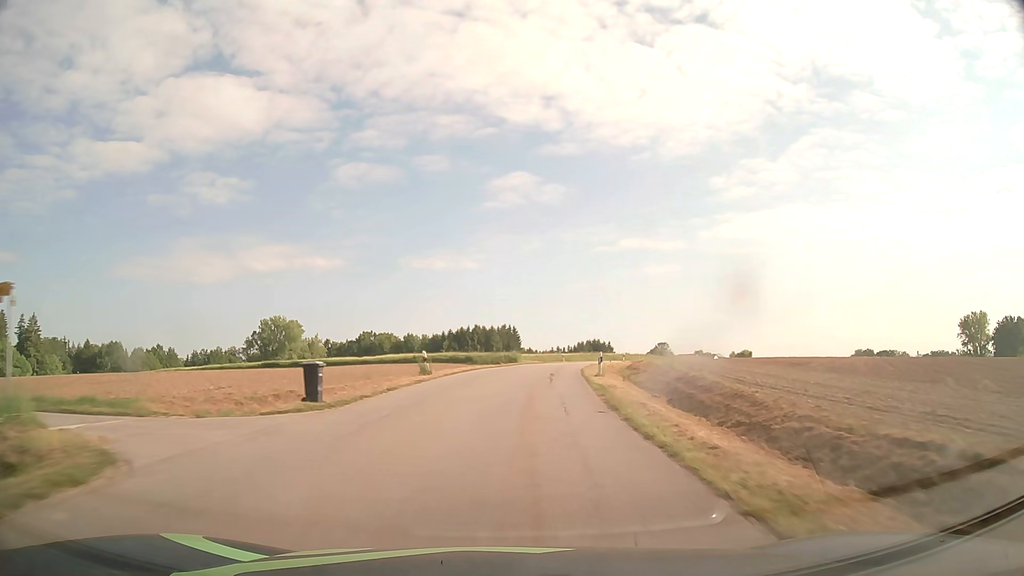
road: tertiary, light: Day
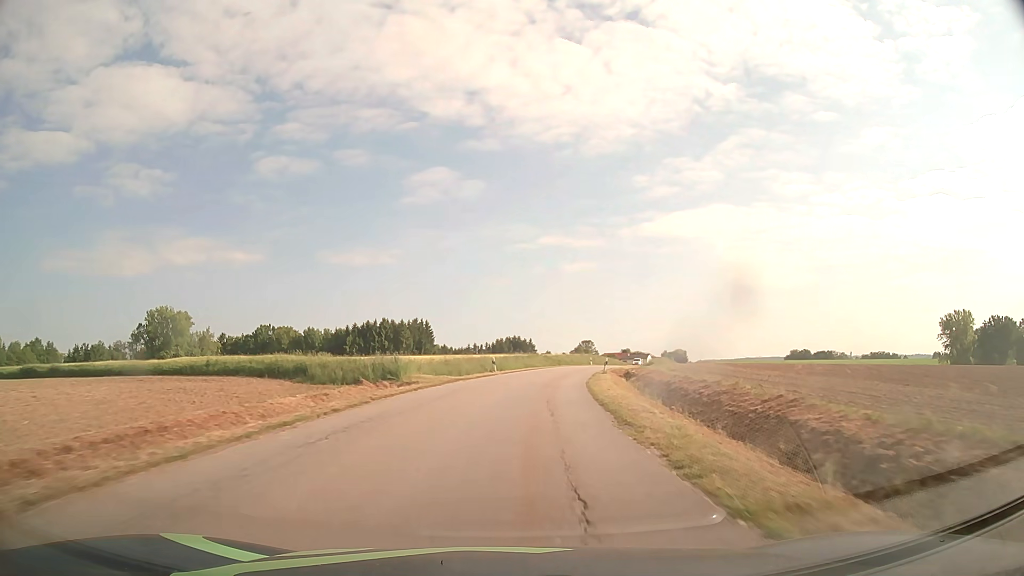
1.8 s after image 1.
(+1.8, +34.3) m; +7°
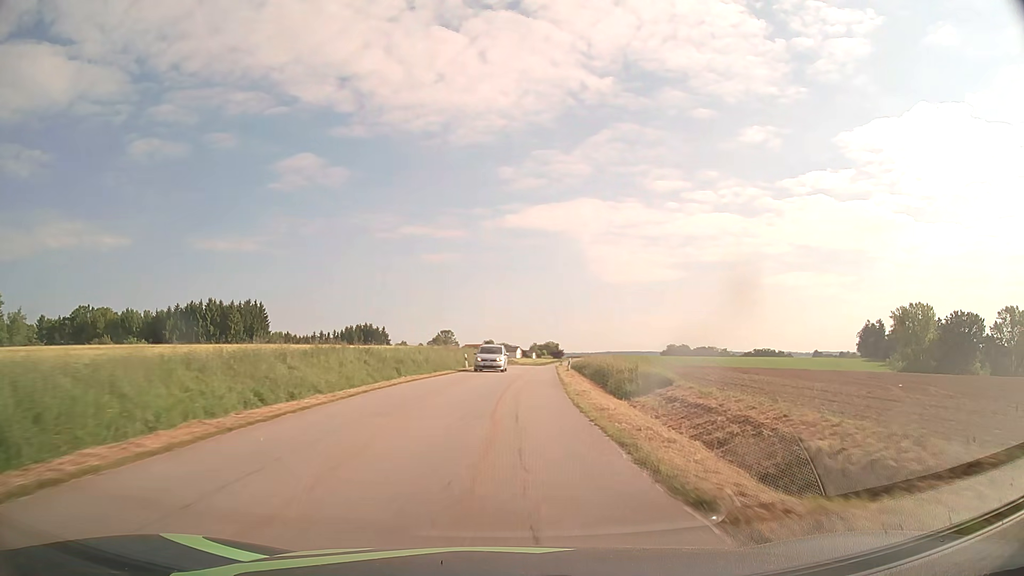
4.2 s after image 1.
(+4.3, +45.3) m; +12°
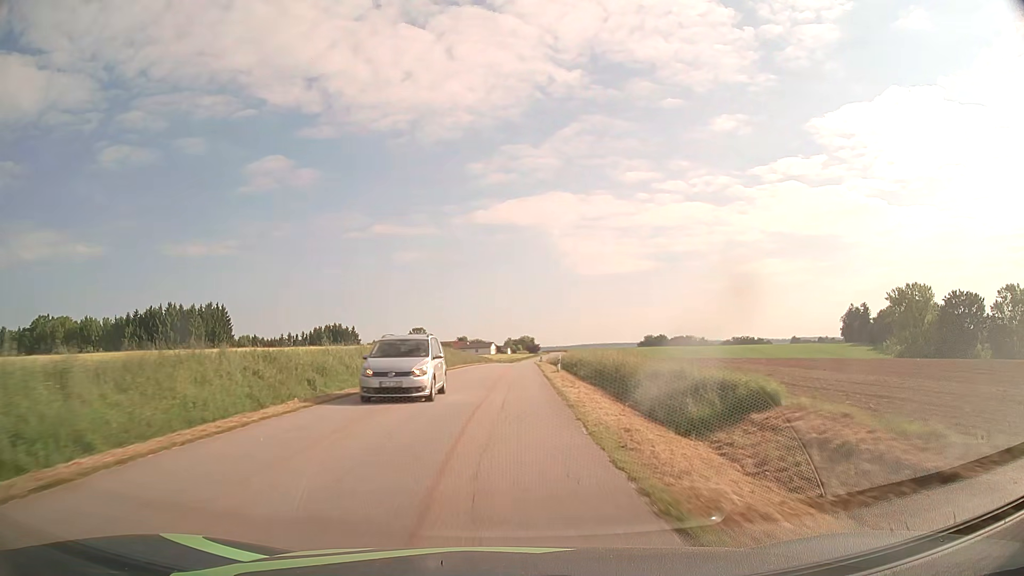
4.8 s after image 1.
(+0.4, +11.3) m; +3°
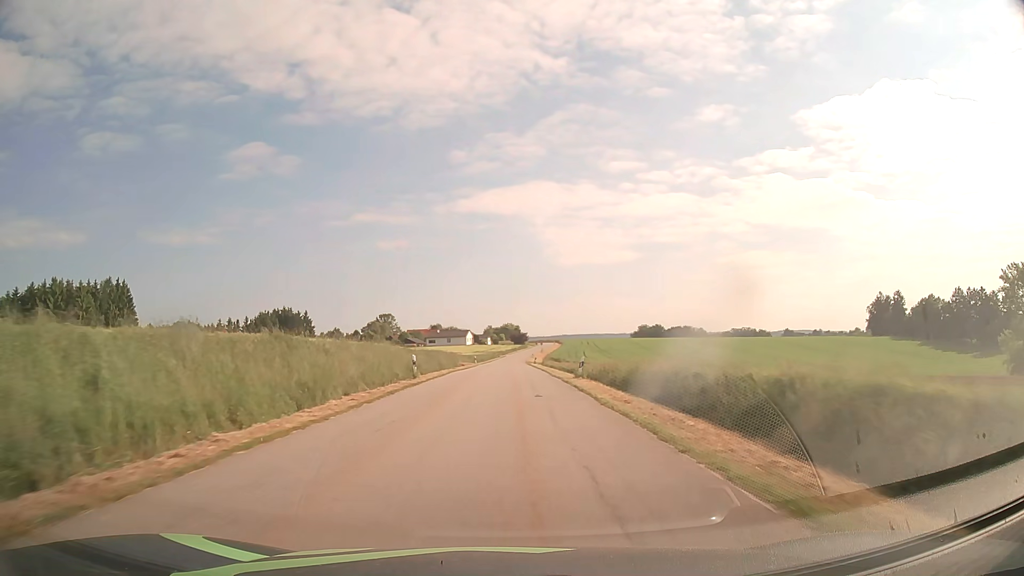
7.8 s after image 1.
(0.0, +57.1) m; +1°
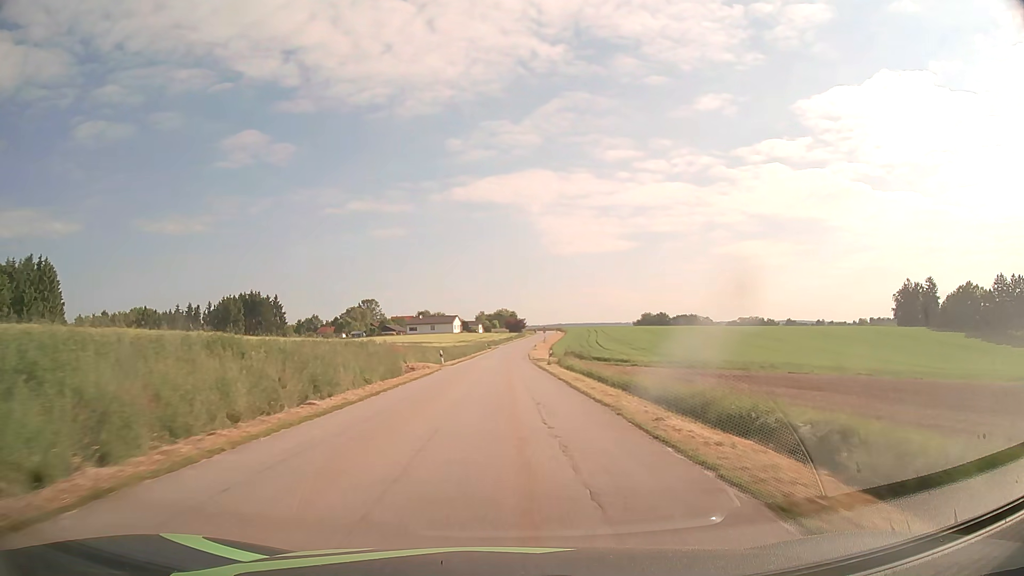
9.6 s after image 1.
(+0.2, +34.8) m; +1°
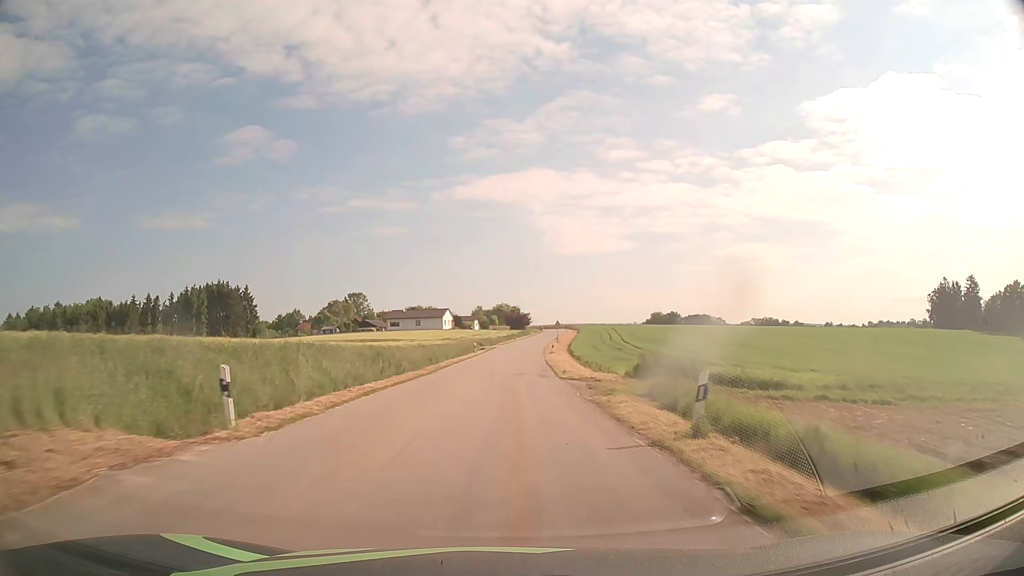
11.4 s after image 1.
(-0.1, +33.8) m; 0°
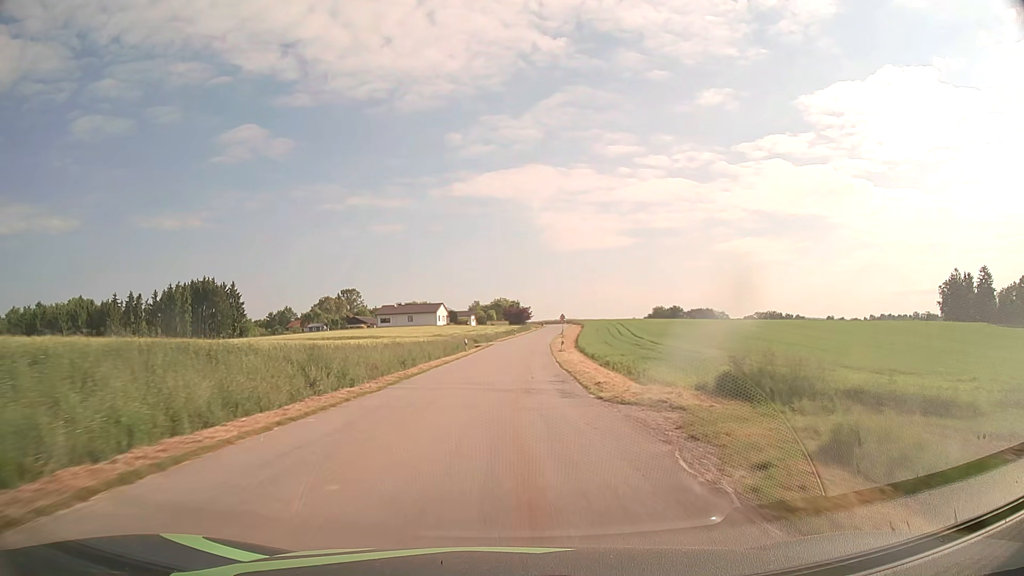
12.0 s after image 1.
(0.0, +11.3) m; 0°
(0, +10) (0, +20) (0, +30) (+1, +40) (+1, +50) (+2, +60) (+3, +70) (+3, +80) (+4, +90) (+5, +100) m
